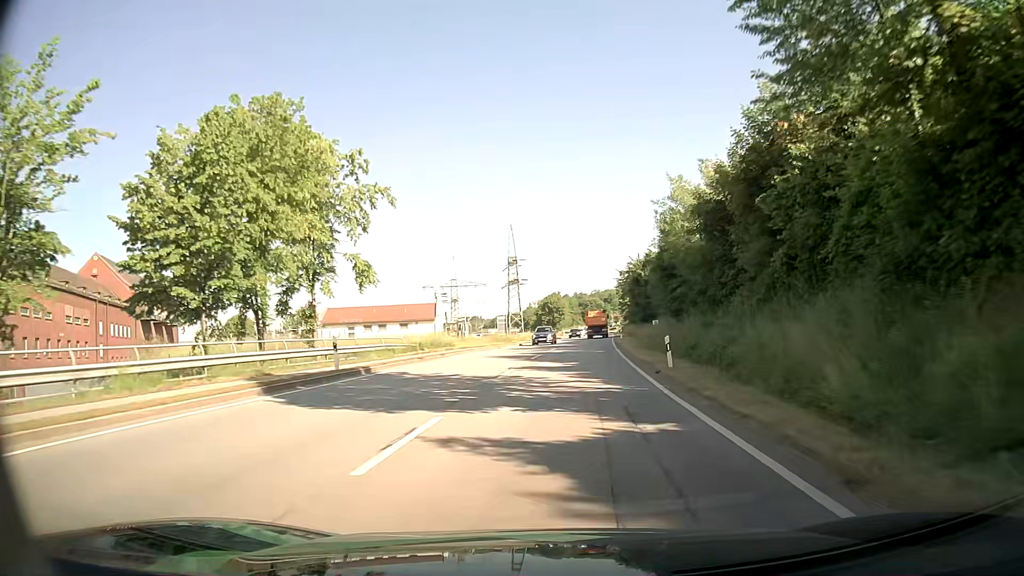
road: primary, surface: asphalt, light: Day
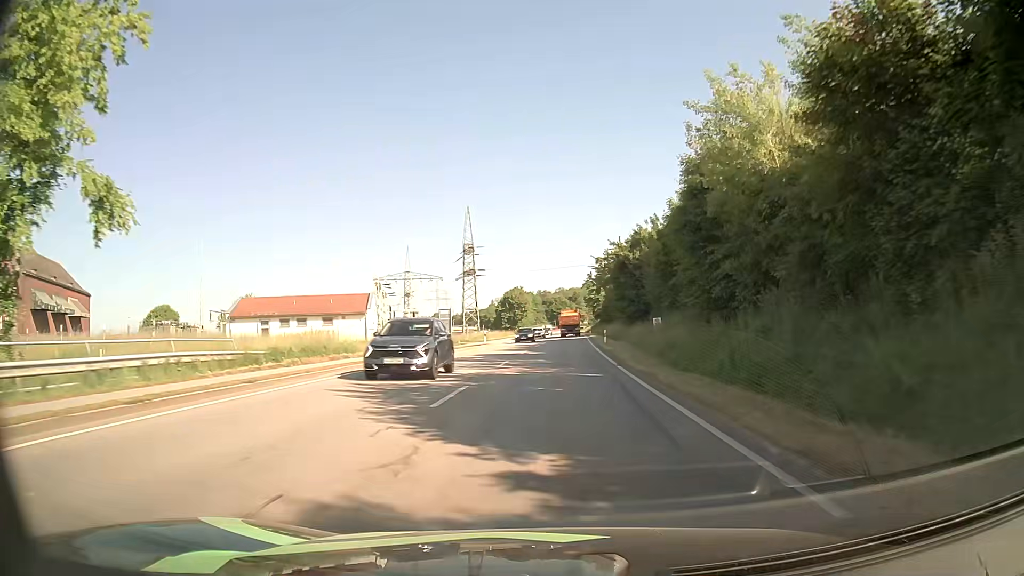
(+0.8, +18.7) m; +4°
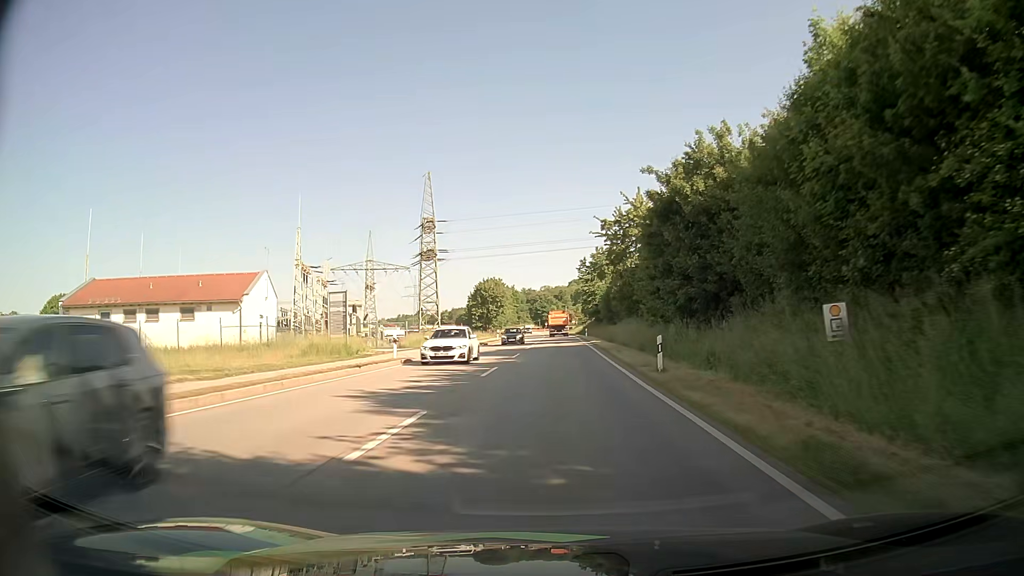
(+0.5, +28.6) m; +1°
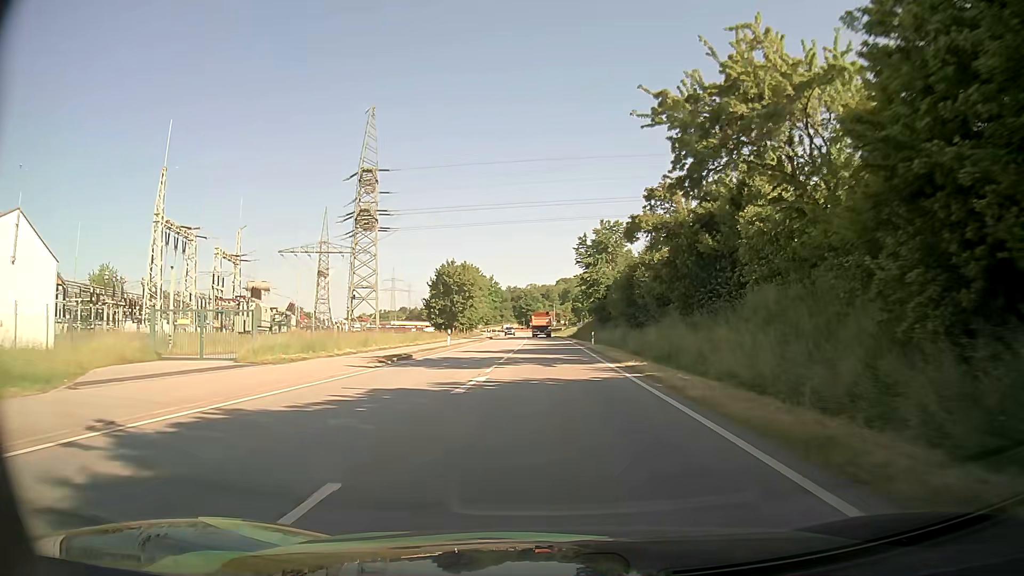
(+0.1, +29.1) m; +1°
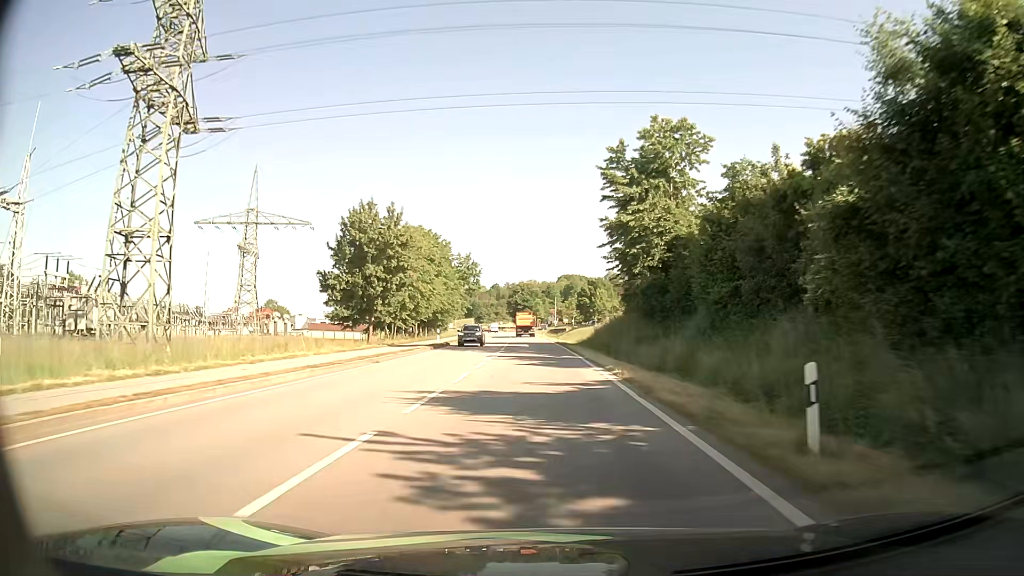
(+0.3, +39.9) m; 0°
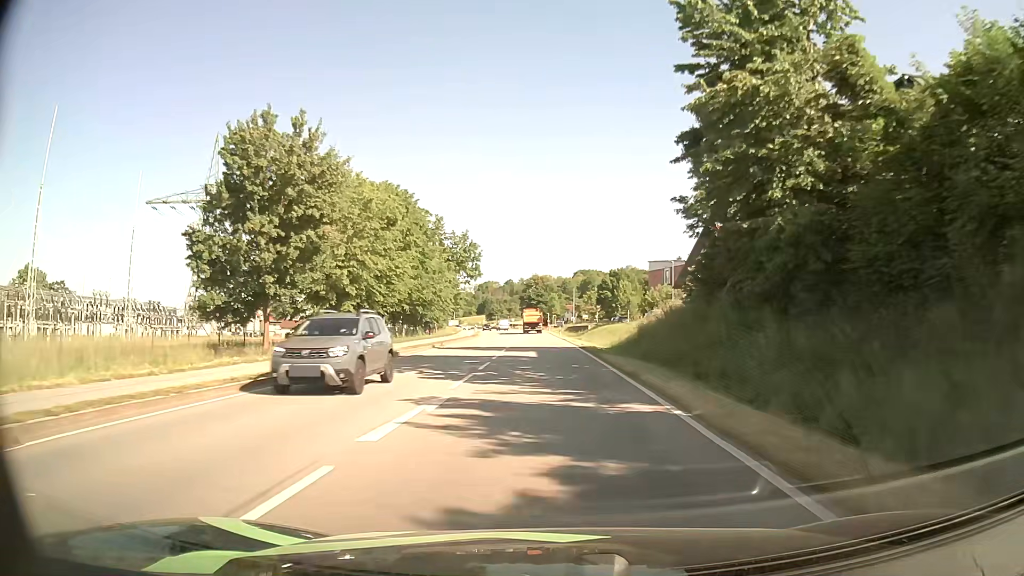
(-0.2, +20.4) m; -1°
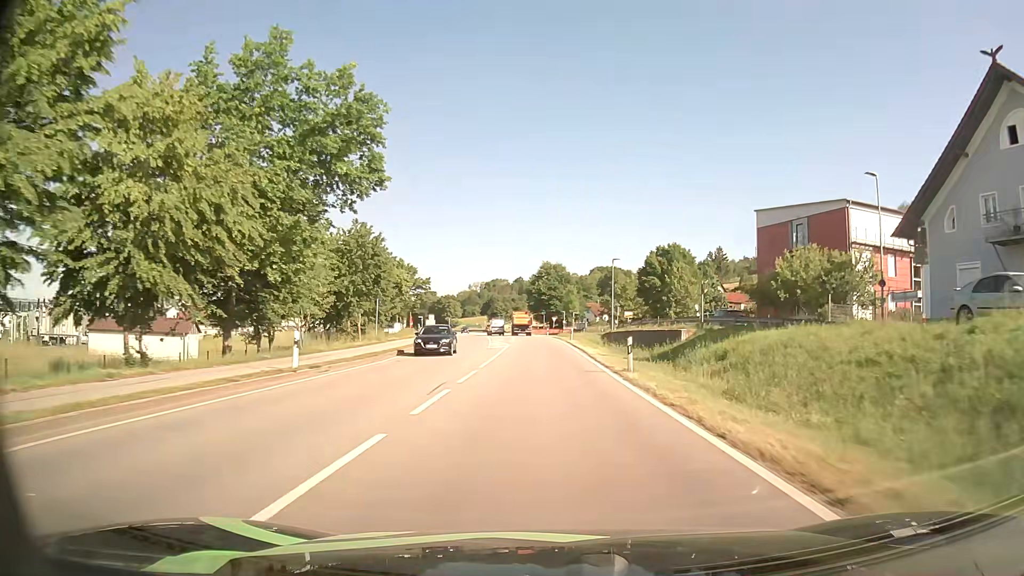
(-0.7, +52.3) m; -1°
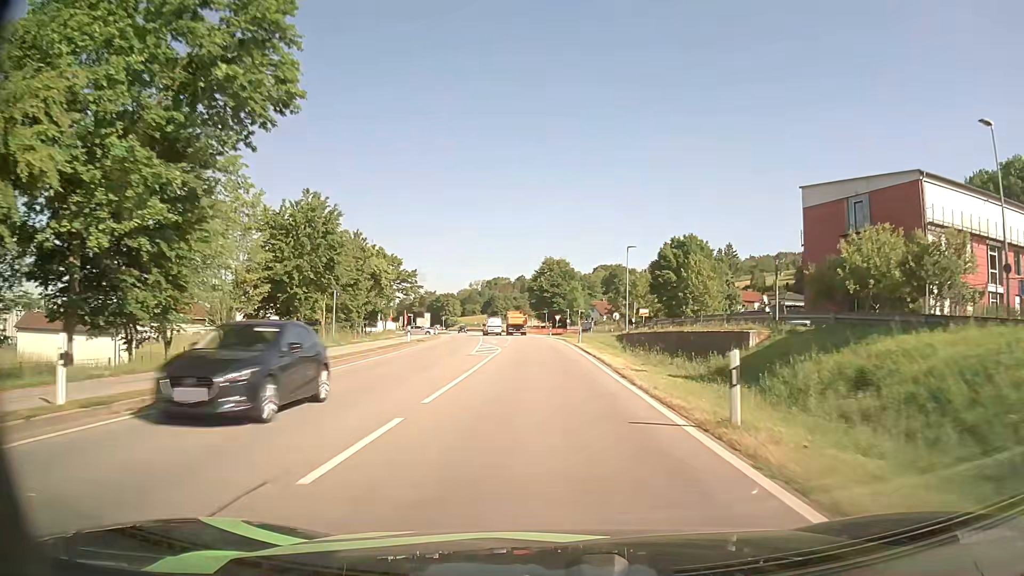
(0.0, +10.7) m; 0°
